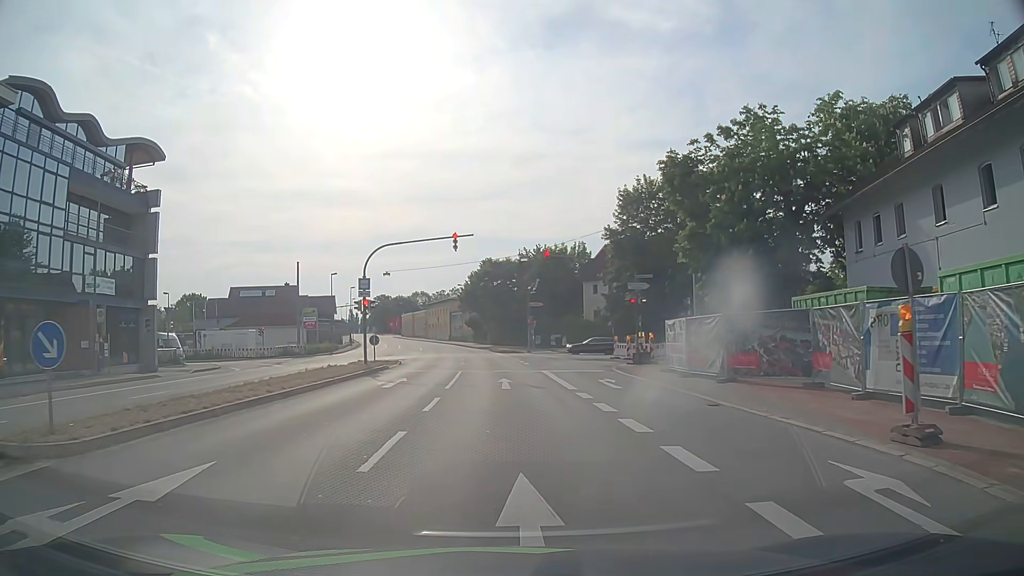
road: primary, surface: asphalt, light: Day
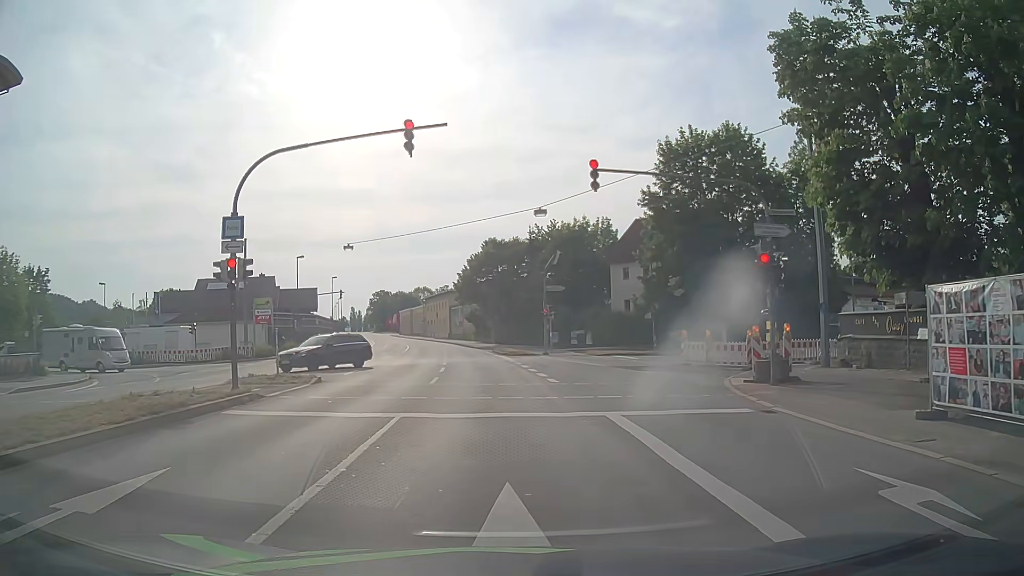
(-0.2, +17.2) m; 0°
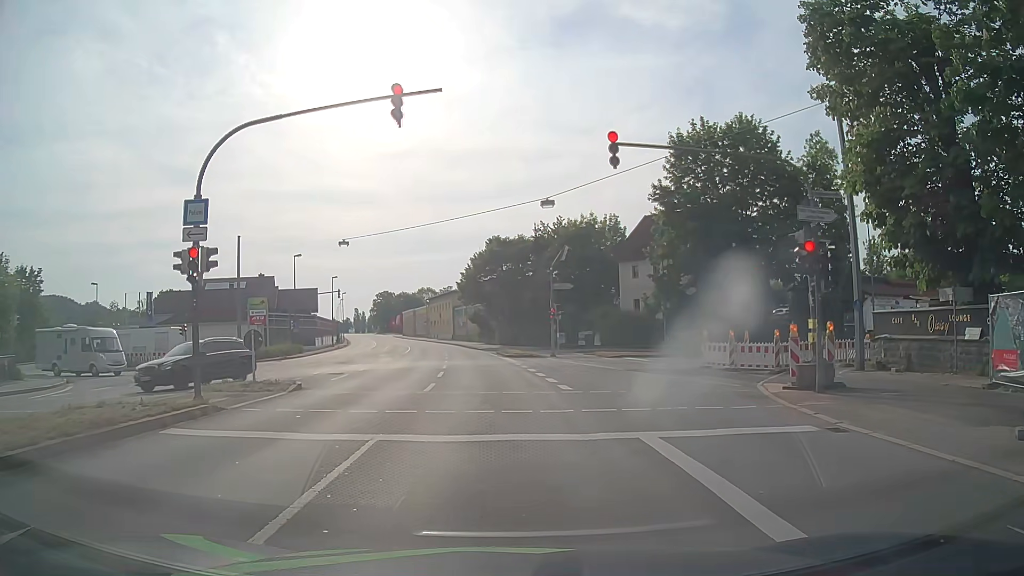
(0.0, +2.4) m; +1°
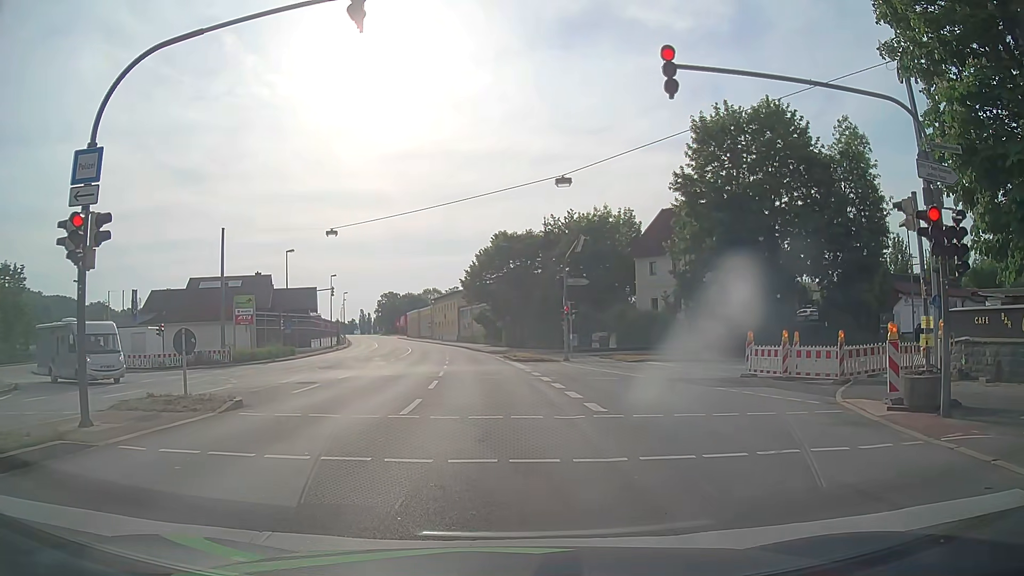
(-0.2, +4.5) m; -1°
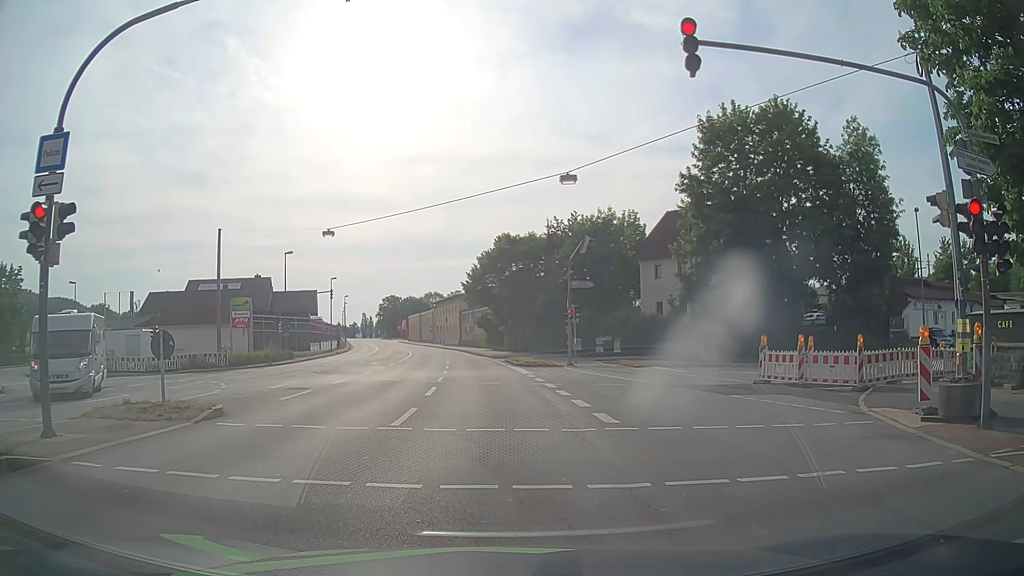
(0.0, +1.1) m; 0°
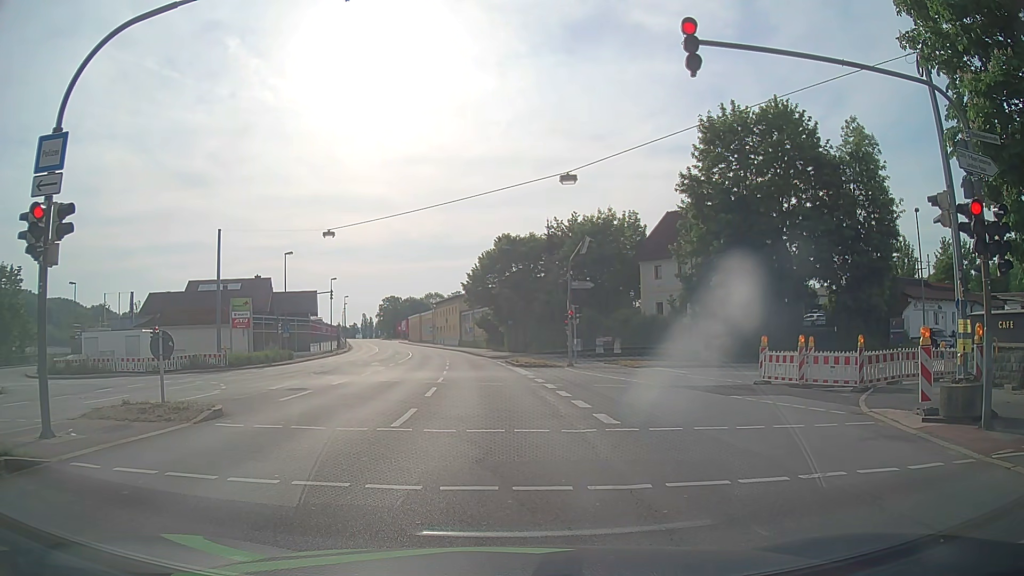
(0.0, +0.1) m; 0°
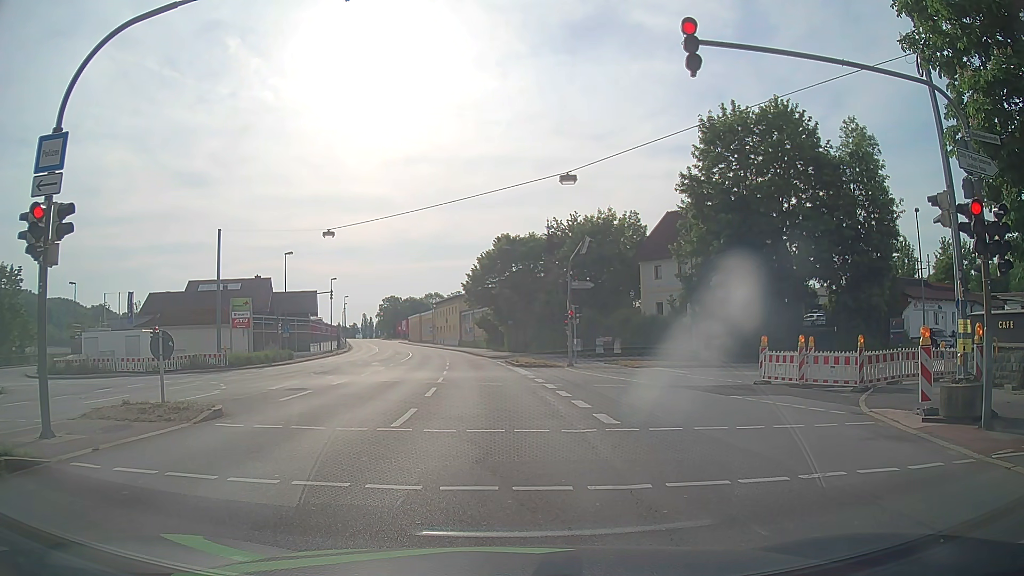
(0.0, 0.0) m; 0°
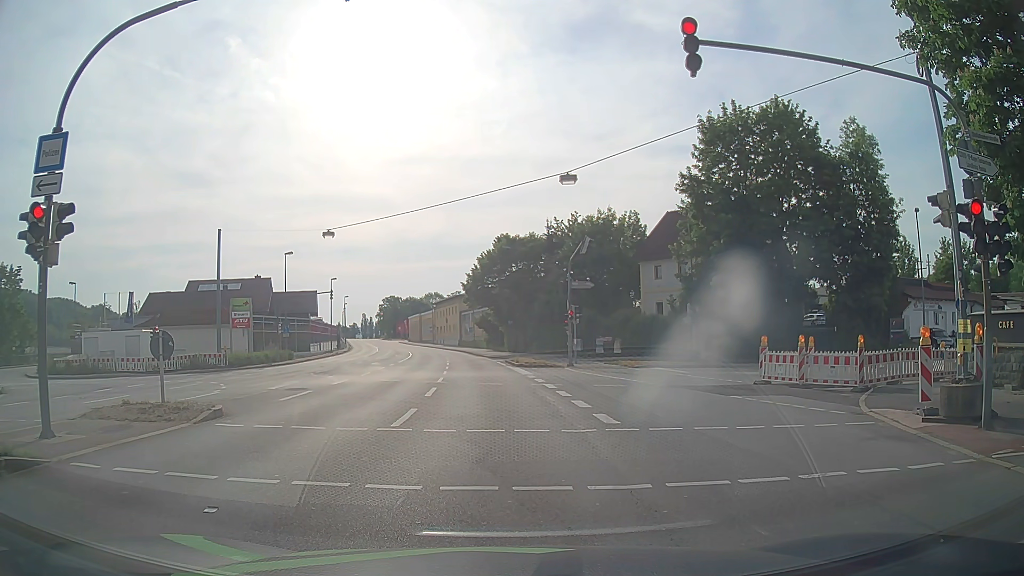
(0.0, 0.0) m; 0°
(0, +10) (-1, +20) (-2, +30) (-3, +40) (-4, +50) (-5, +60) (-7, +70) (-8, +80) (-10, +89) (-12, +99) m
